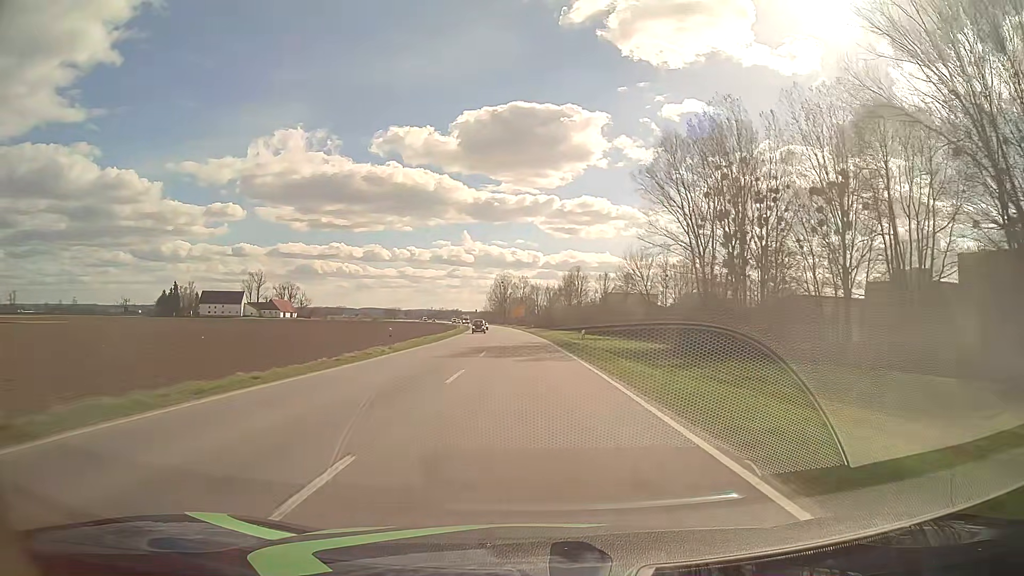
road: primary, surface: asphalt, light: Day
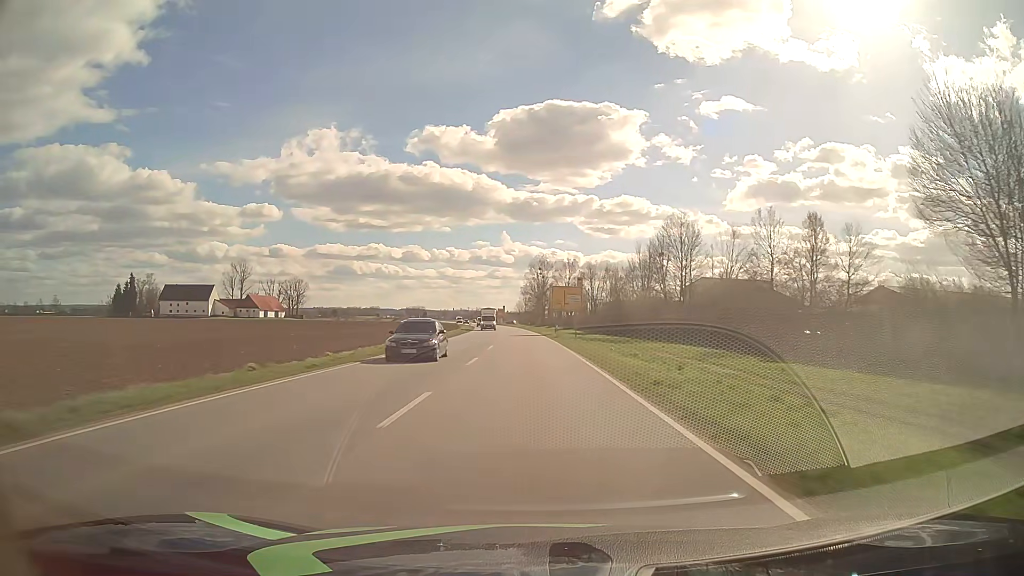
(-2.4, +79.0) m; -4°
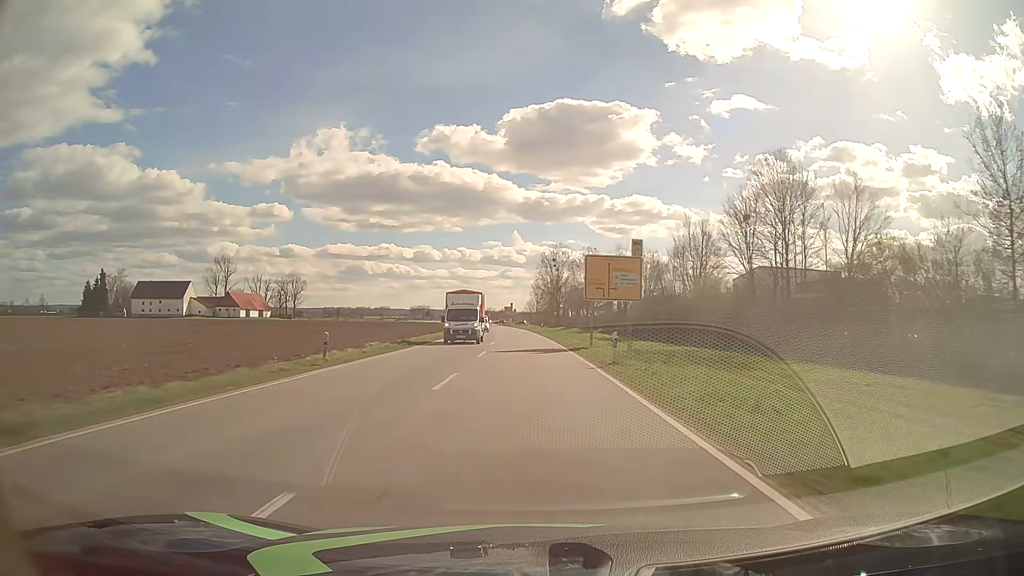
(-0.2, +31.6) m; -1°
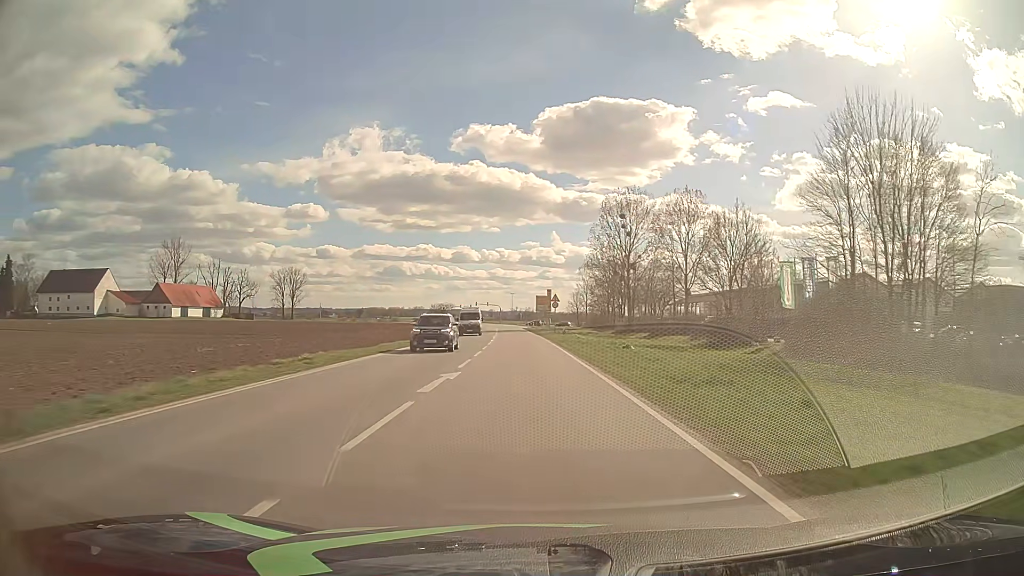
(-2.1, +79.0) m; -3°
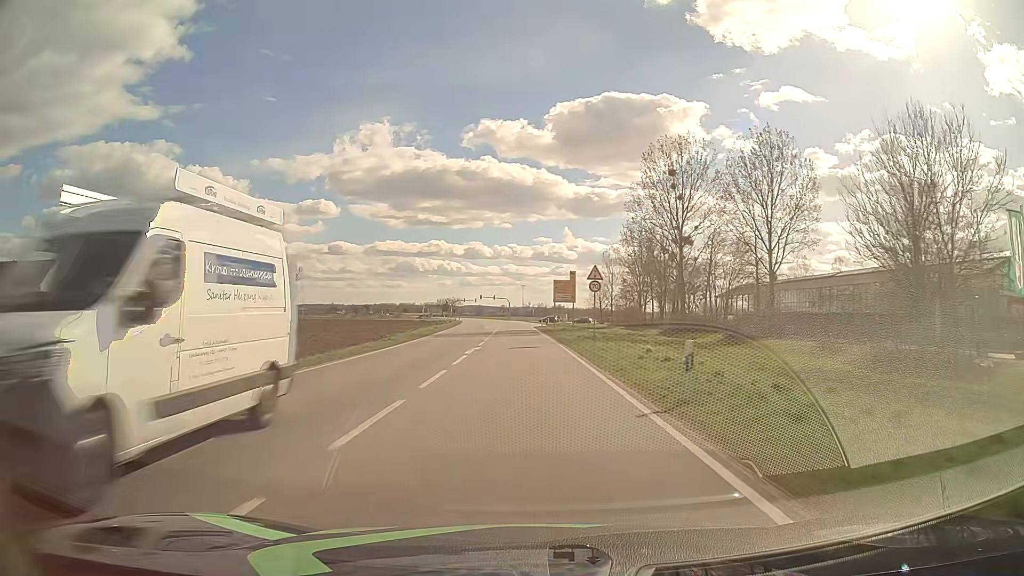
(-0.3, +30.0) m; -1°
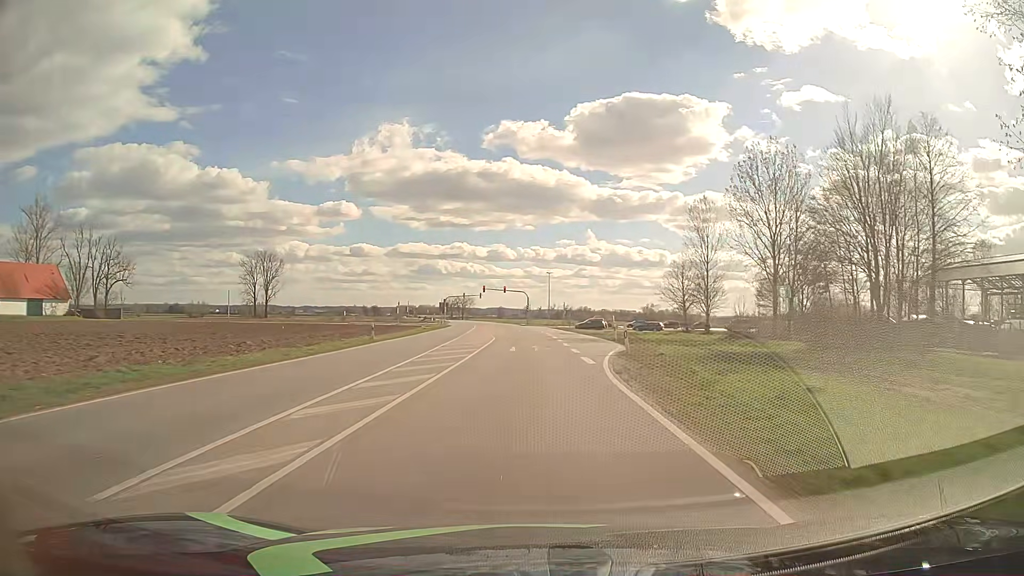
(-1.3, +64.4) m; -2°
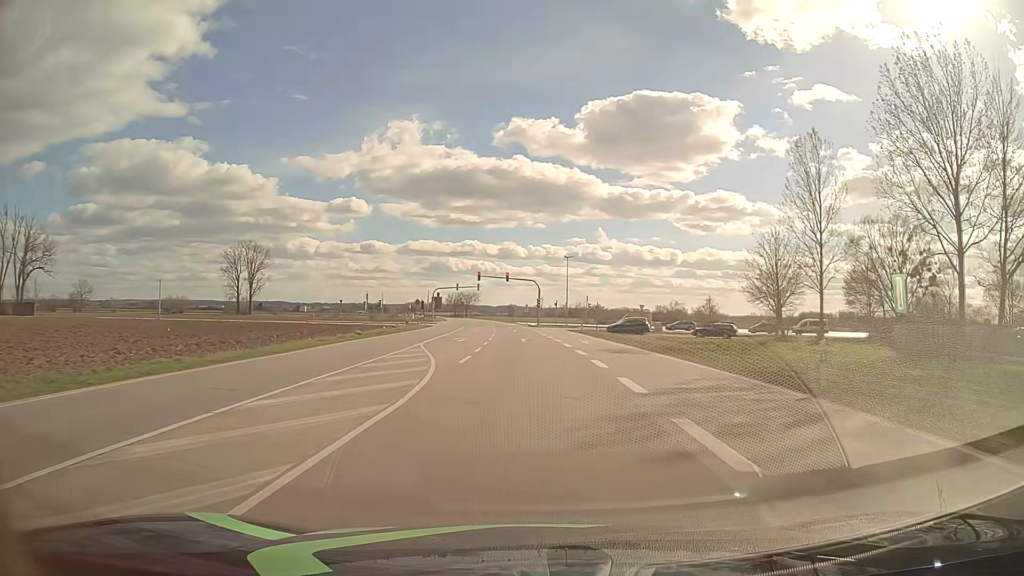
(-0.2, +31.4) m; -1°
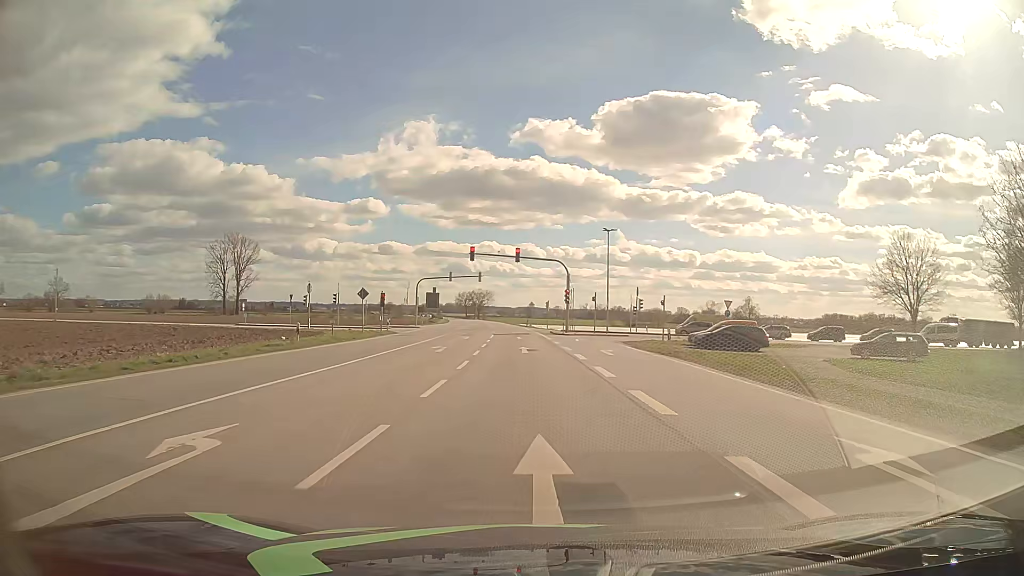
(-0.4, +31.8) m; -1°
(0, +10) (0, +20) (-1, +30) (-1, +40) (-1, +50) (-2, +60) (-3, +70) (-3, +80) (-4, +90) (-5, +100) m
